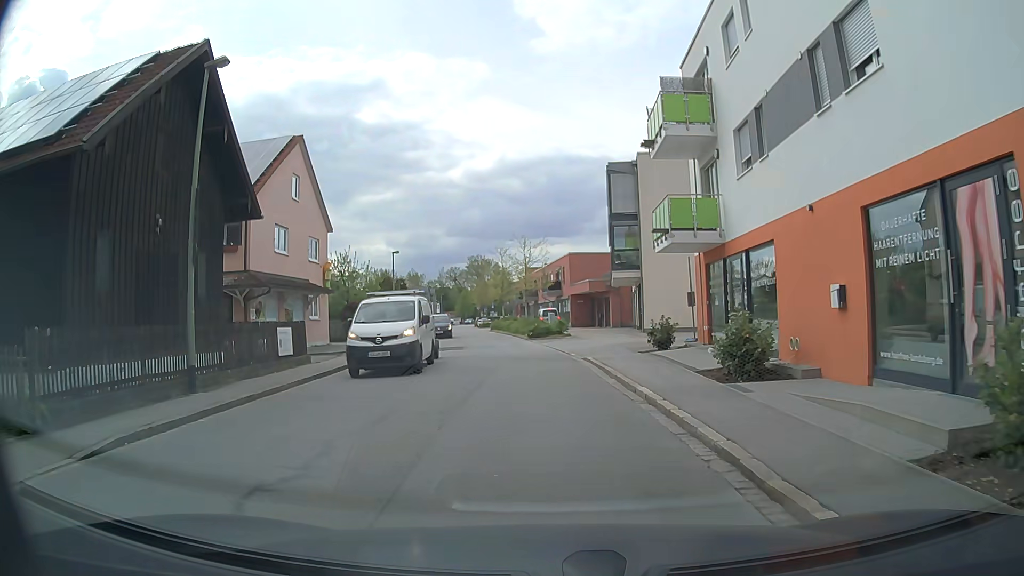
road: residential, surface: asphalt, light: Day
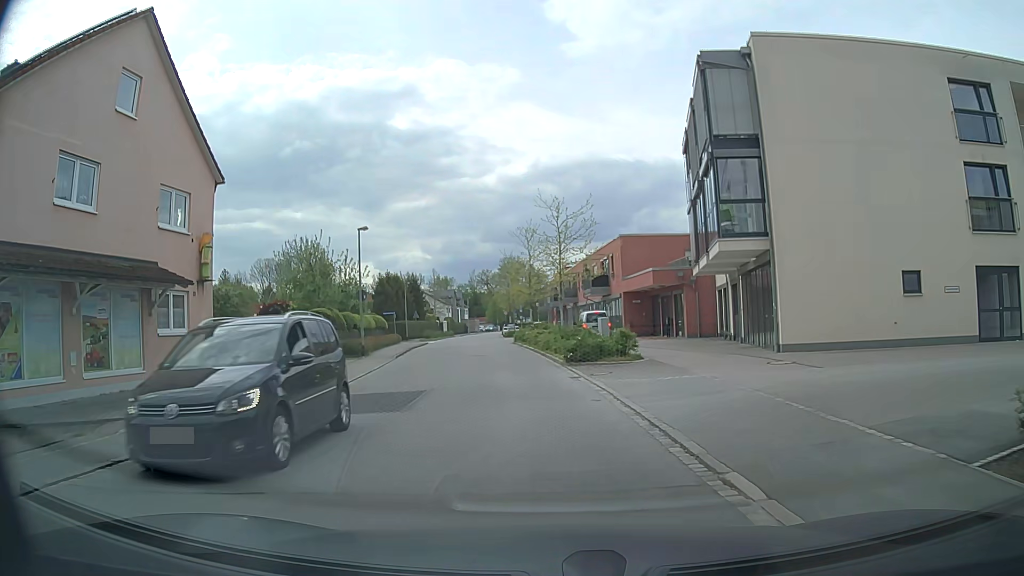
(-0.2, +17.4) m; -3°
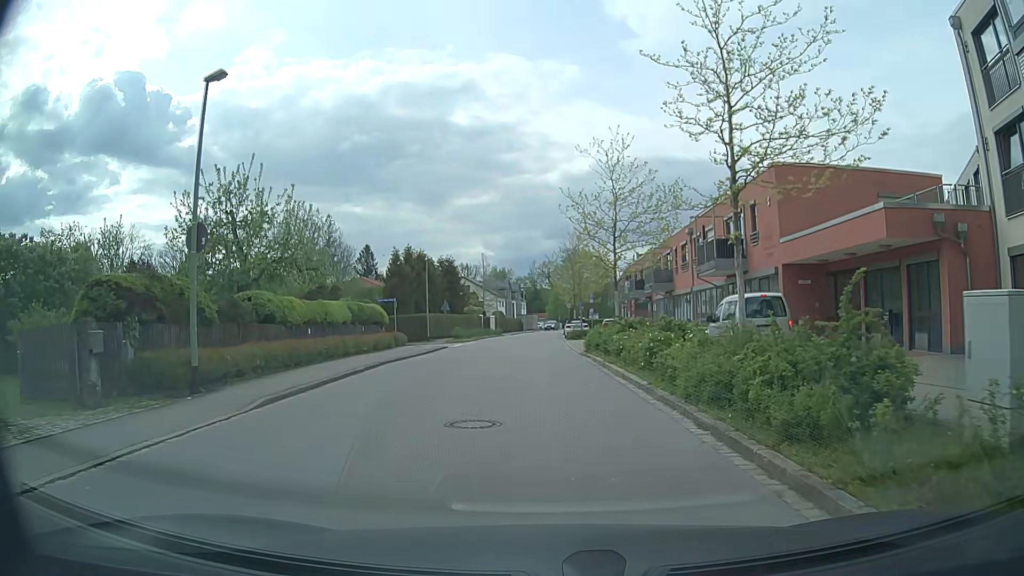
(-1.2, +21.1) m; -5°
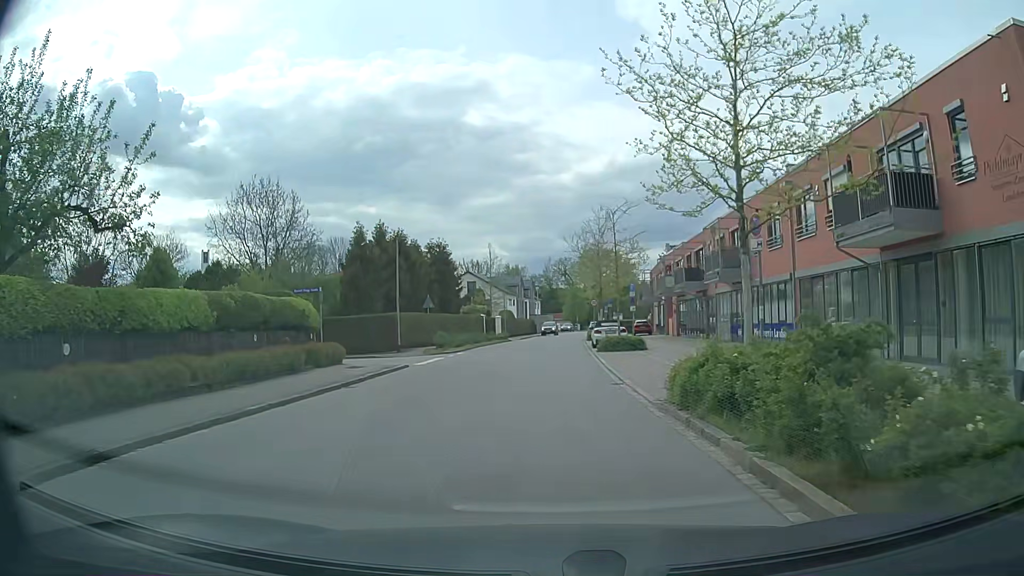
(-0.1, +14.9) m; -1°
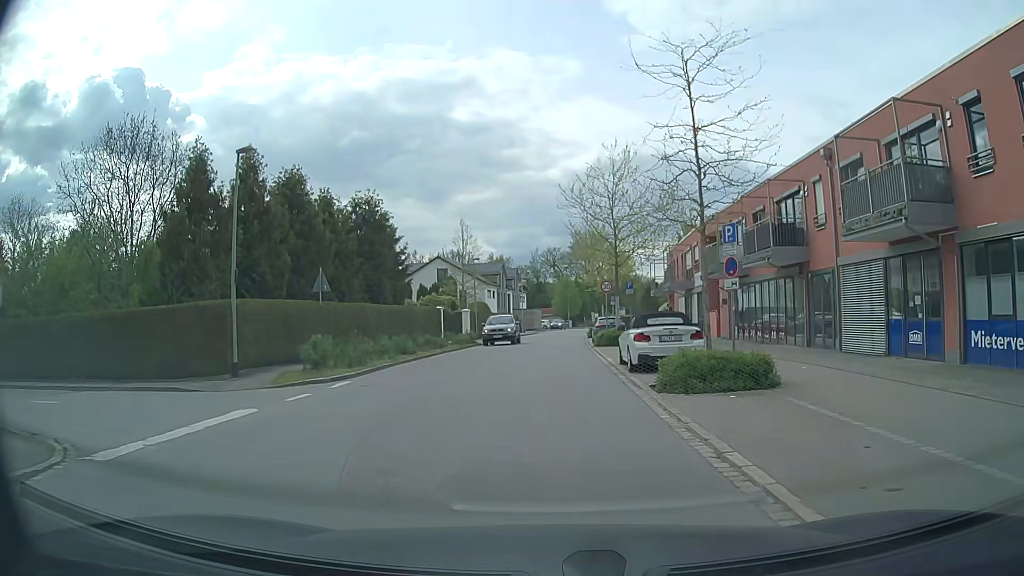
(0.0, +18.6) m; +1°
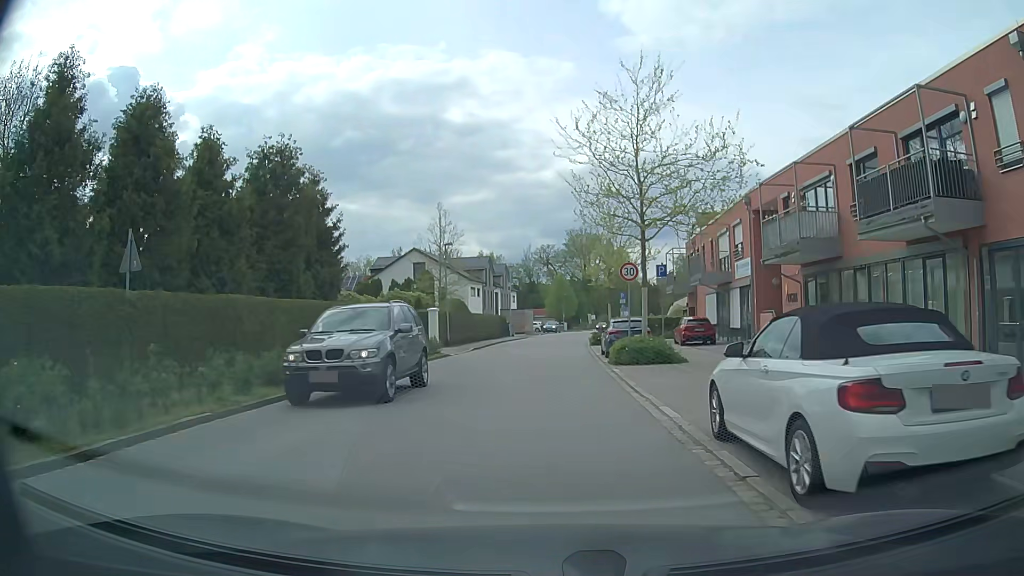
(+0.1, +11.5) m; 0°
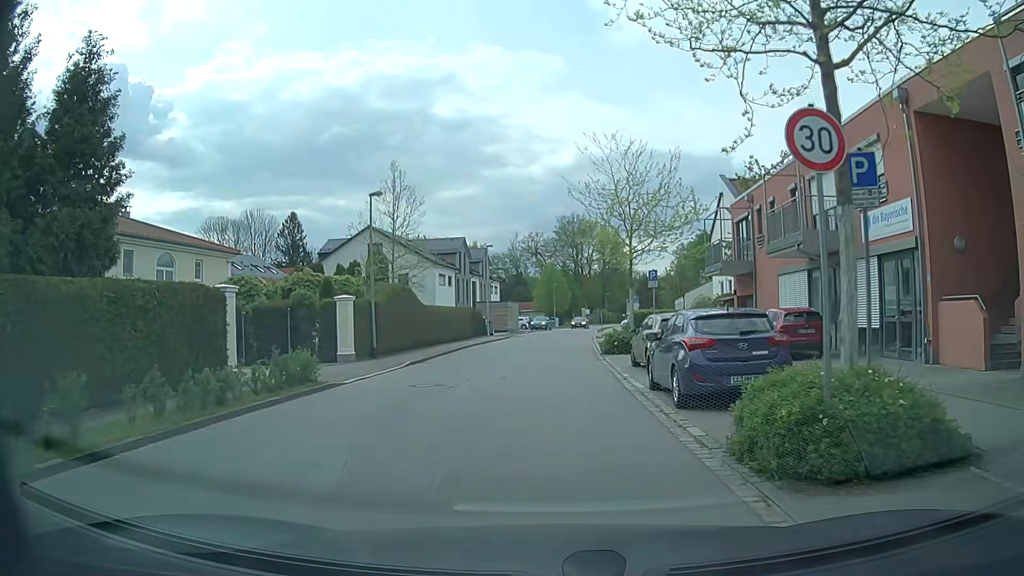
(+0.1, +15.4) m; +1°
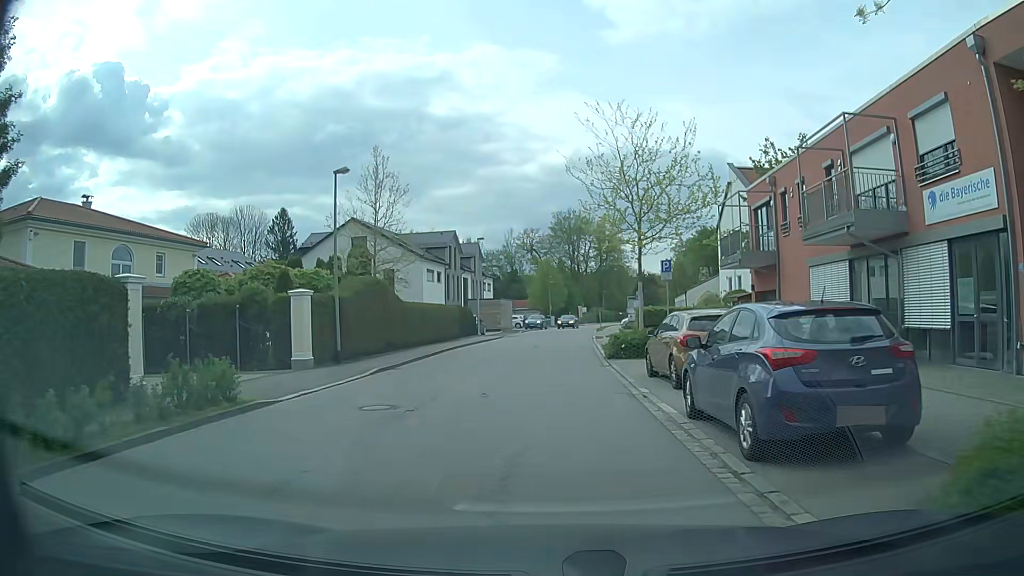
(0.0, +3.9) m; +1°
(0, +10) (0, +20) (0, +30) (+1, +40) (+1, +50) (+2, +60) (+3, +70) (+5, +80) (+6, +90) (+8, +99) m
